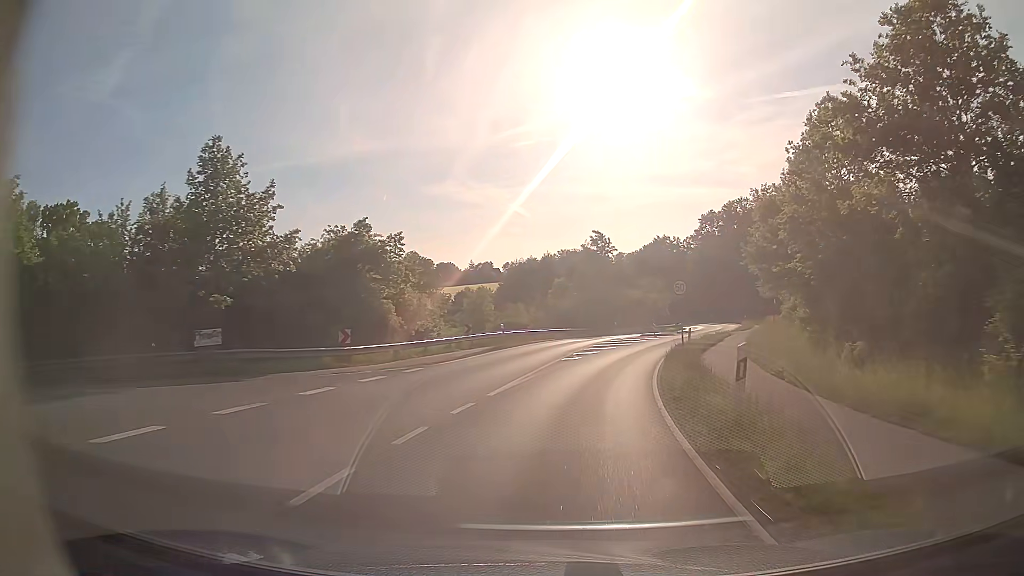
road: tertiary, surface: asphalt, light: Day
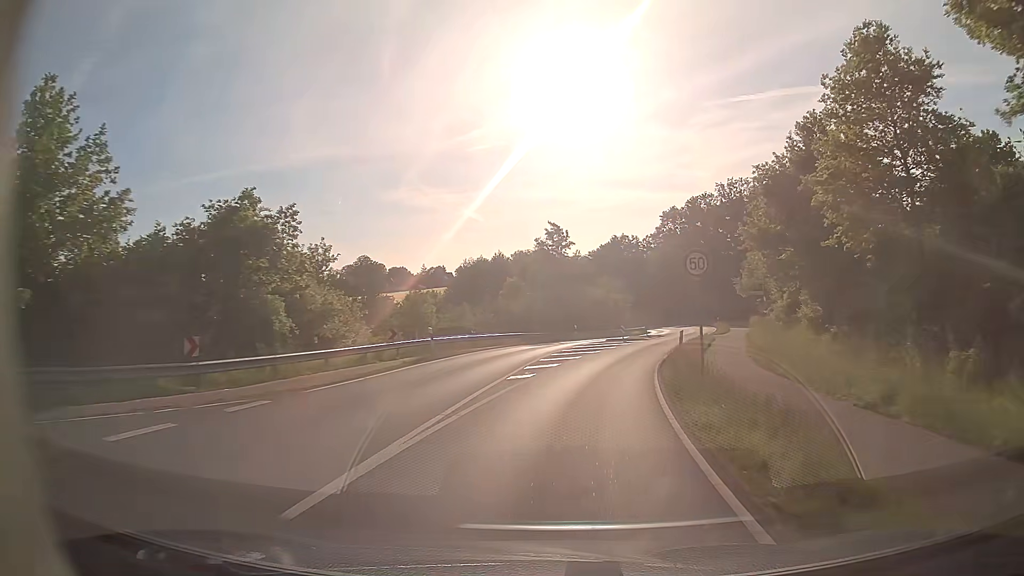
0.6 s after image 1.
(+0.4, +8.5) m; +4°
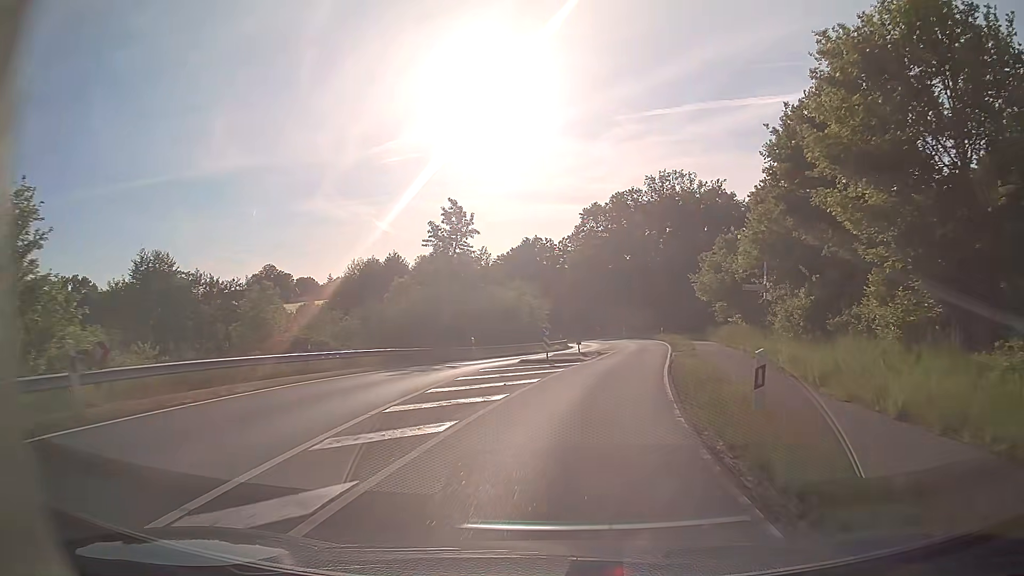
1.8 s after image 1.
(+1.1, +17.0) m; +7°
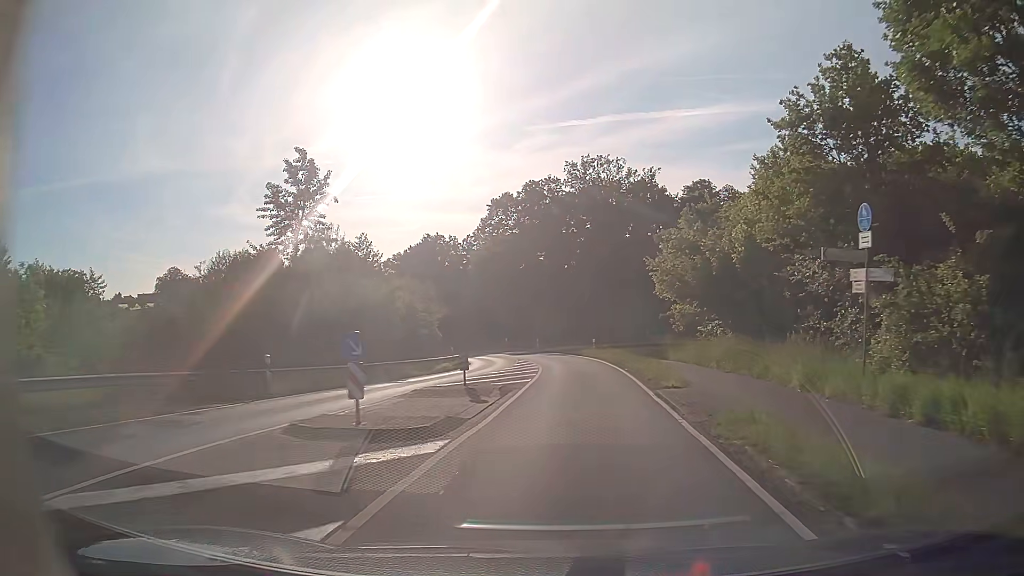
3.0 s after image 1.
(+1.2, +16.9) m; +8°
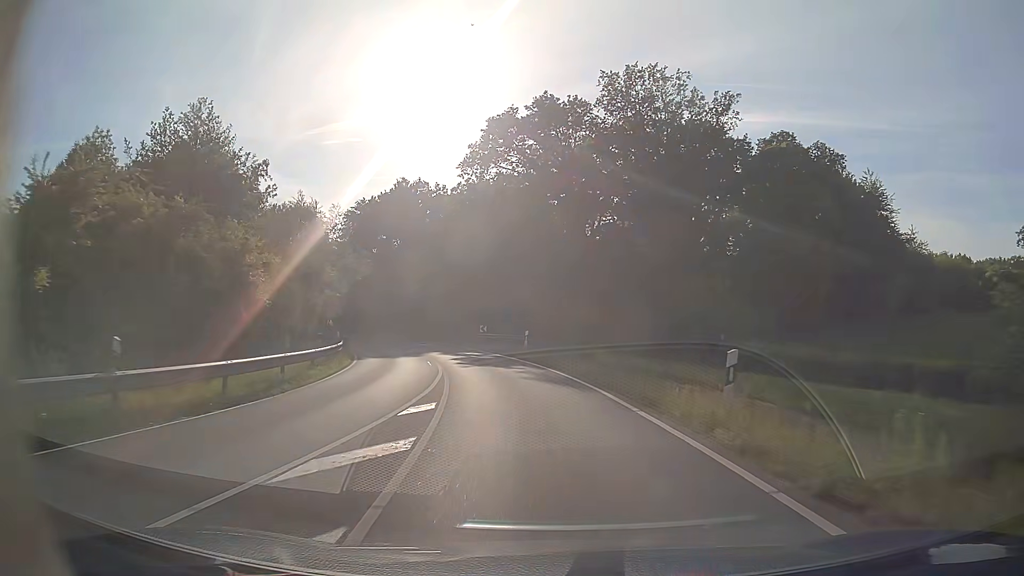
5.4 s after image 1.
(+1.0, +33.8) m; -1°
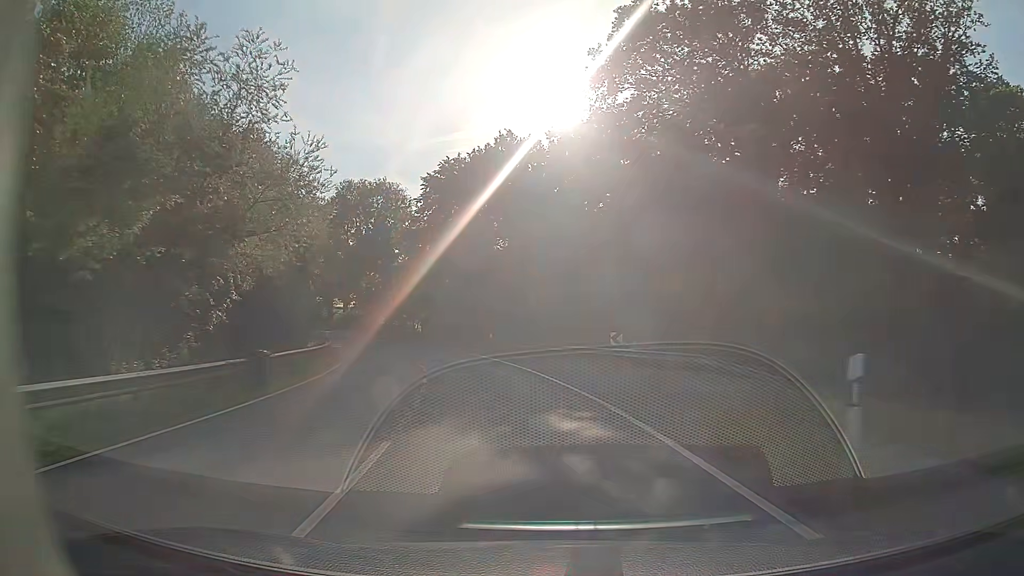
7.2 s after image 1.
(-2.0, +24.8) m; -11°
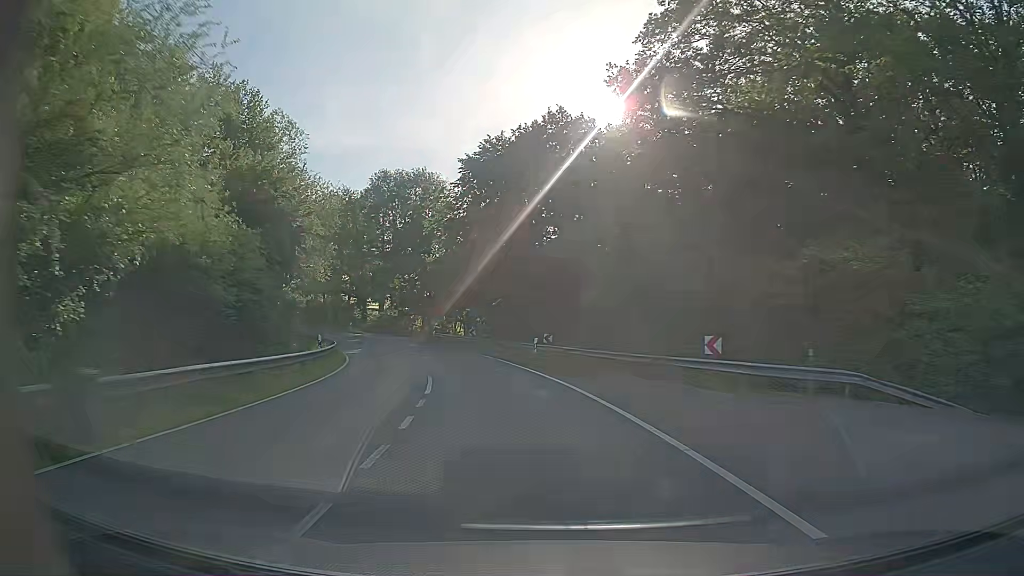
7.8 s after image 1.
(-0.3, +8.4) m; -4°
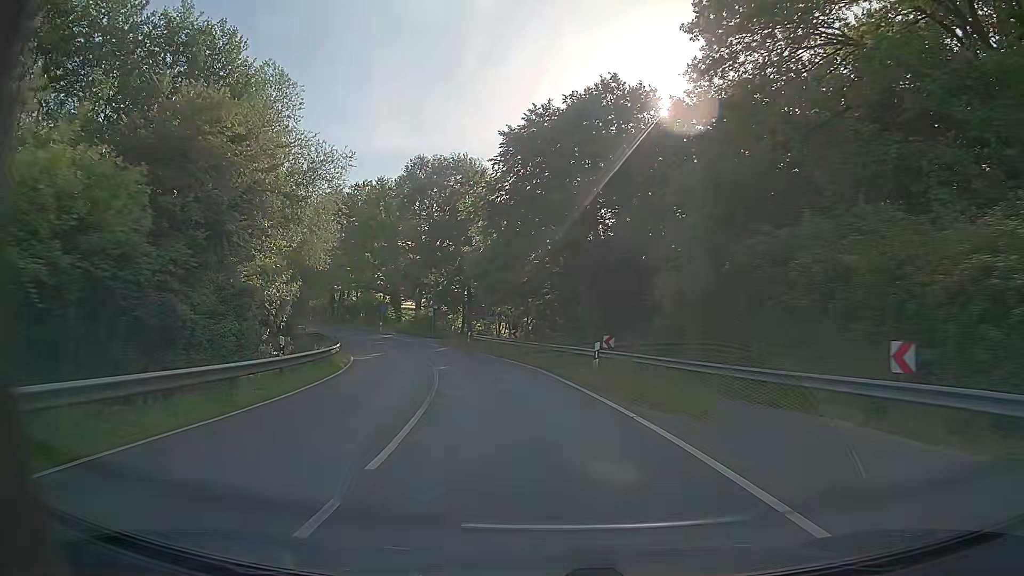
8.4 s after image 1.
(-0.3, +8.4) m; -4°
(0, +10) (-2, +20) (-4, +30) (-7, +39) (-10, +49) (-15, +58) (-20, +66) (-25, +75) (-31, +82) (-38, +90) m
